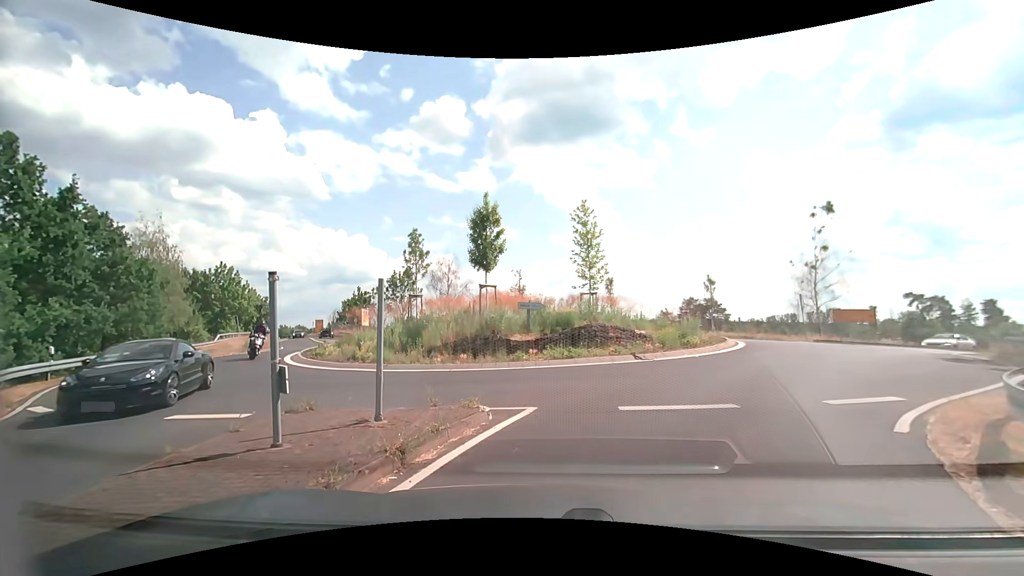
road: secondary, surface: asphalt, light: Day
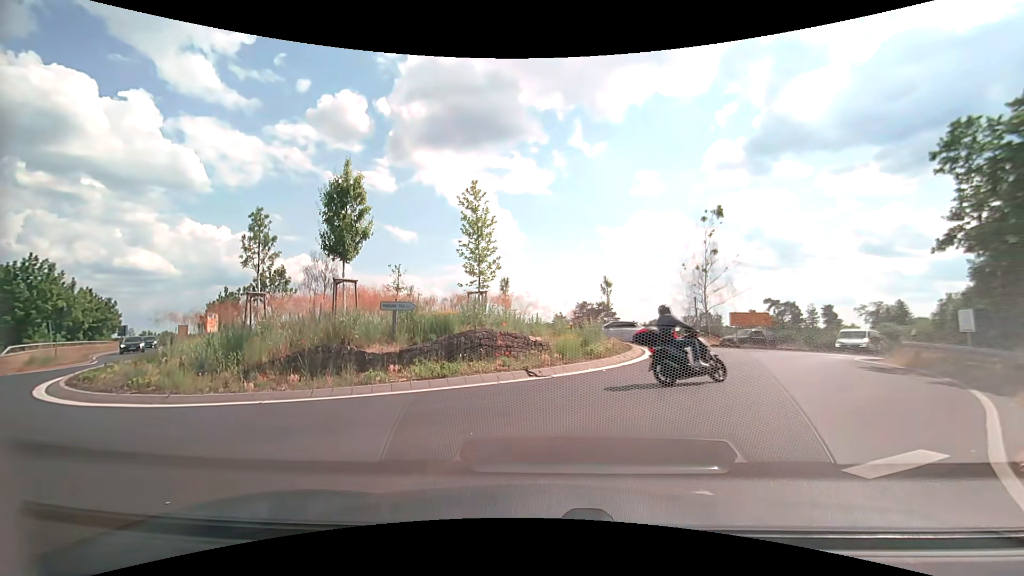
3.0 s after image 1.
(+0.3, +4.2) m; +12°
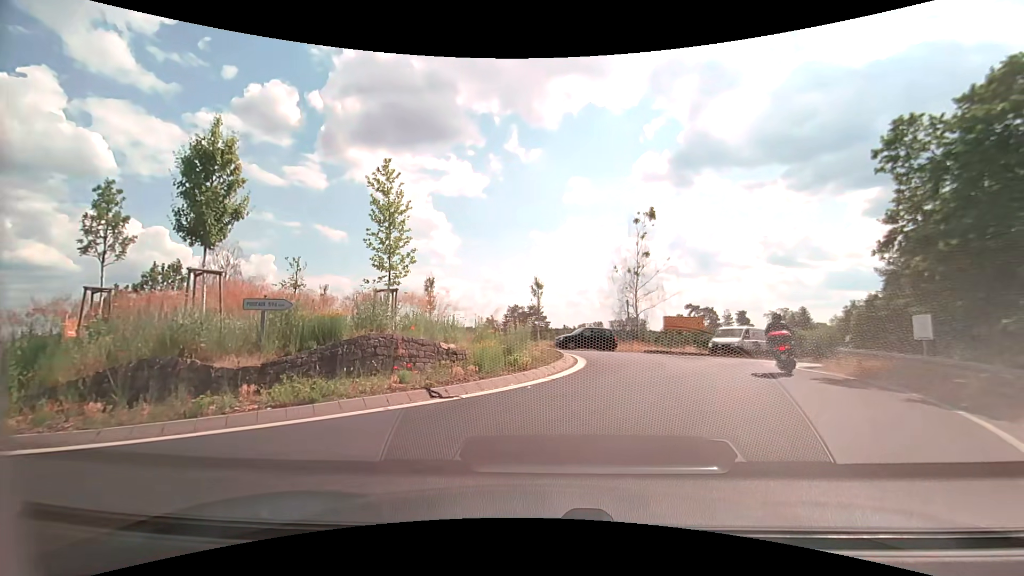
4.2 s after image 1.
(+0.2, +3.0) m; +8°
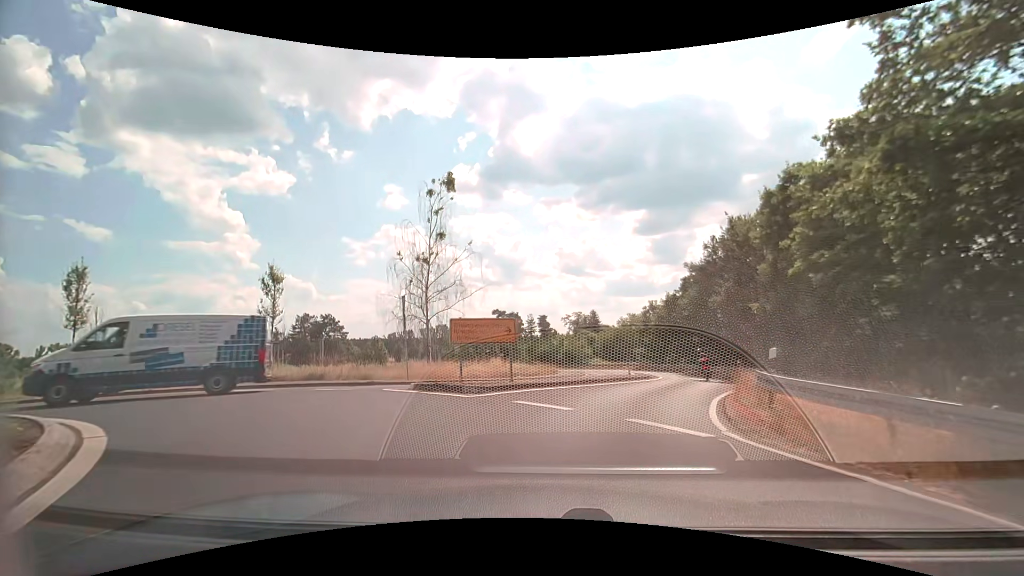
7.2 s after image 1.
(+2.8, +12.7) m; +21°
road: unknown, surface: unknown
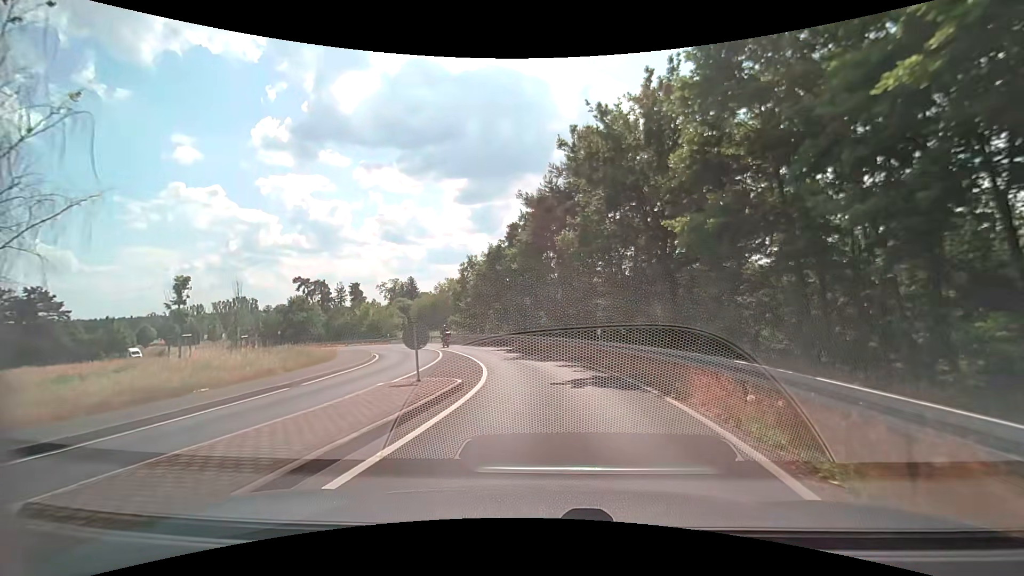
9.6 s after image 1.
(+2.3, +15.1) m; +19°
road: secondary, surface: asphalt
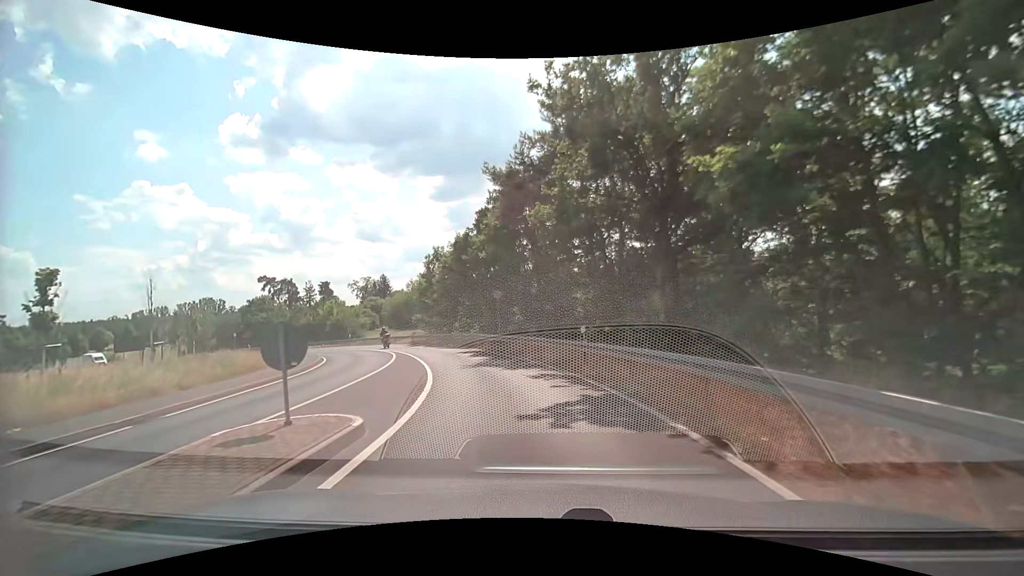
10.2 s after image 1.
(+0.2, +4.6) m; +4°
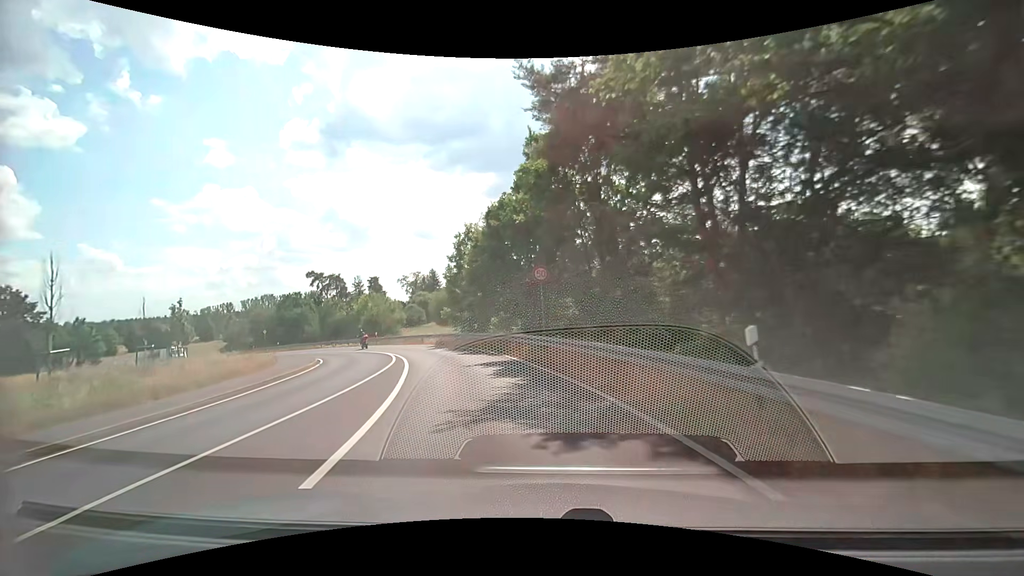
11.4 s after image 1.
(-0.4, +9.8) m; -6°
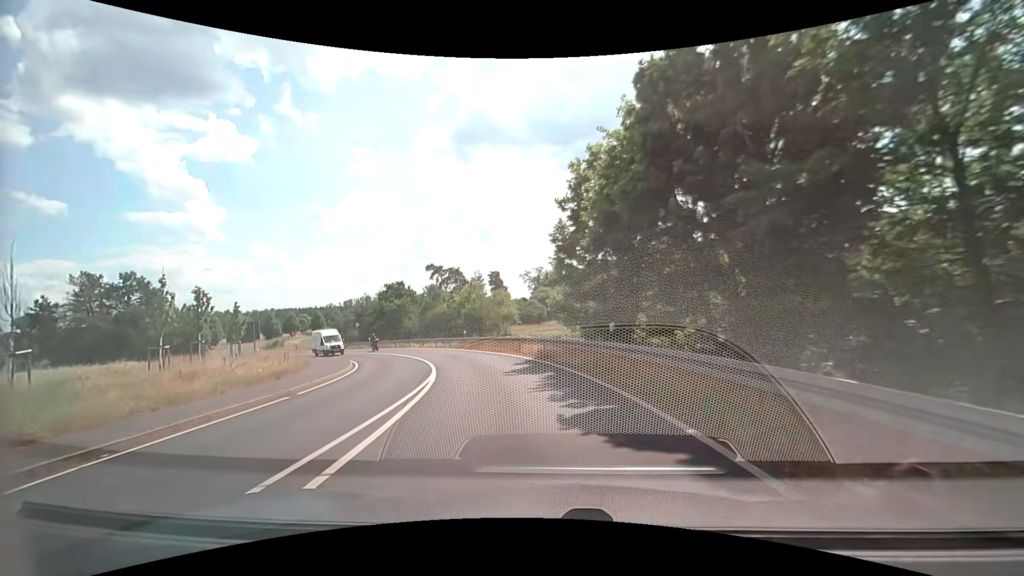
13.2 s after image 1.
(-1.8, +16.2) m; -14°
(-1, +10) (-2, +20) (-5, +29) (-9, +39) (-14, +47) (-19, +56) (-26, +63) (-32, +71) (-39, +78) (-46, +86) m
